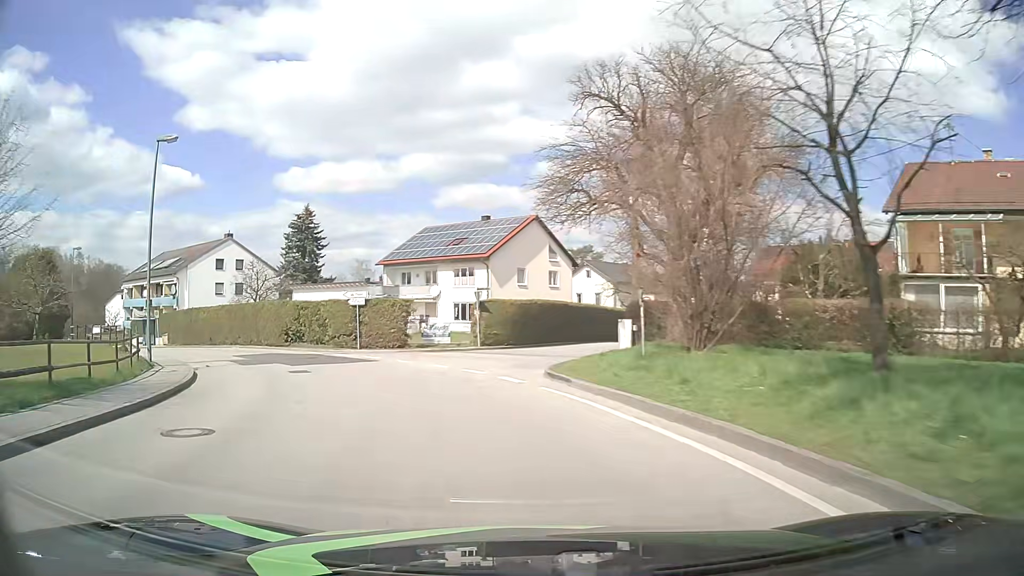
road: unclassified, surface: asphalt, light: Day
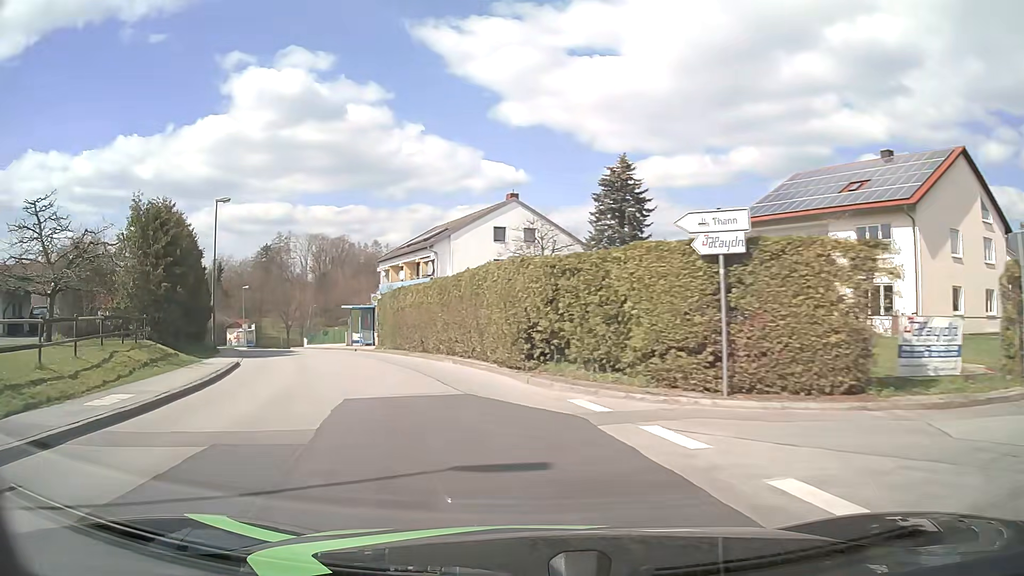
(-5.2, +21.3) m; -28°
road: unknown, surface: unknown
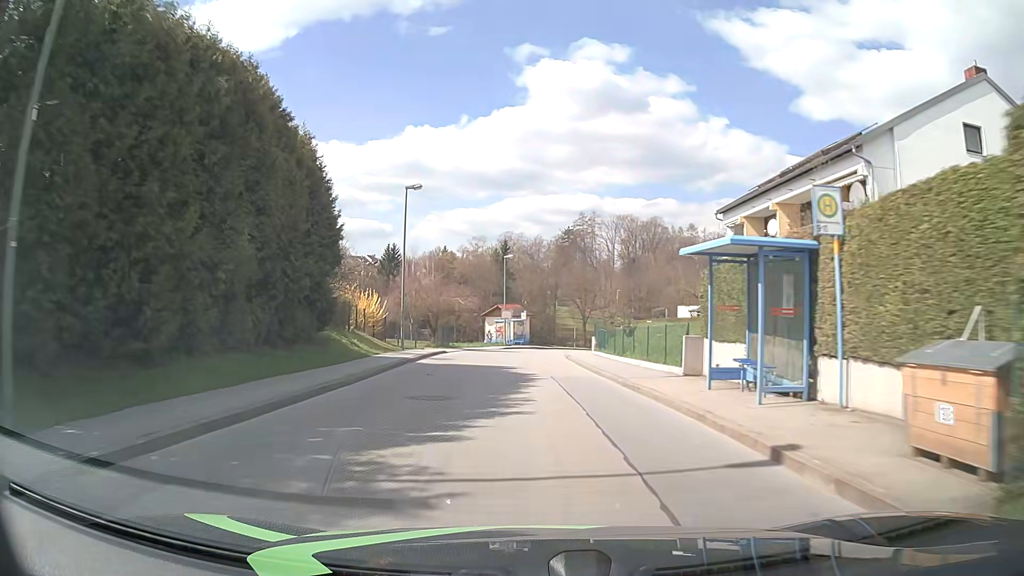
(-8.4, +29.1) m; -27°
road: unclassified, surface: asphalt
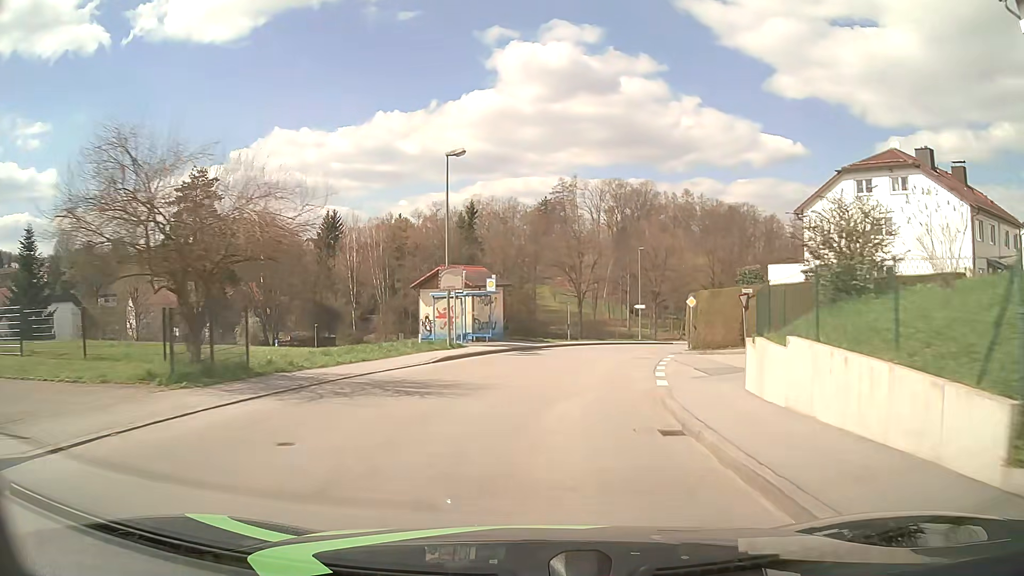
(-0.3, +32.2) m; +2°
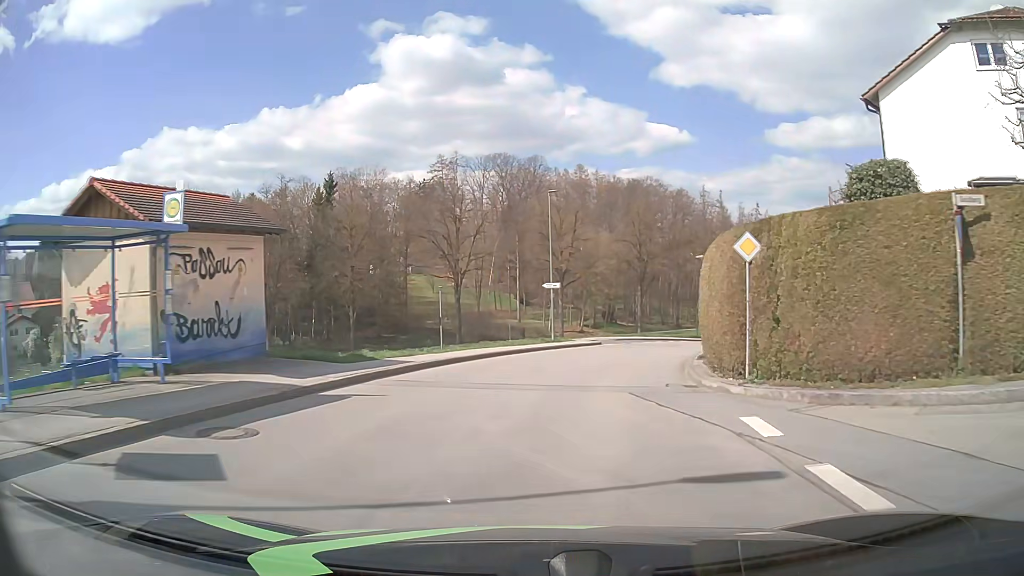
(+1.8, +22.4) m; +10°
(0, +10) (+2, +20) (+5, +29) (+8, +39) (+10, +48) (+2, +54) (-7, +55) (-17, +54) (-27, +52) (-37, +52) m
